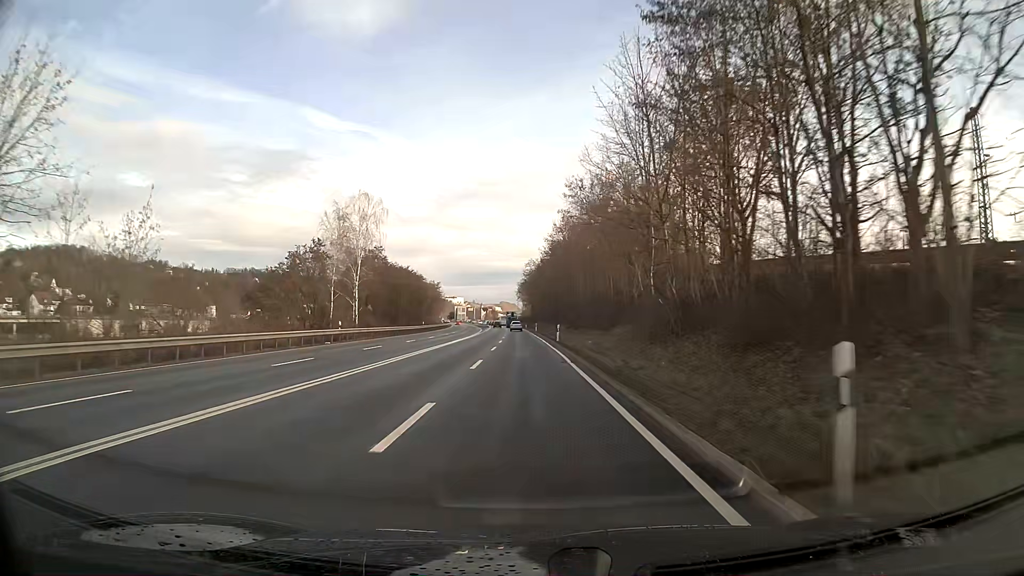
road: primary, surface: asphalt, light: Day
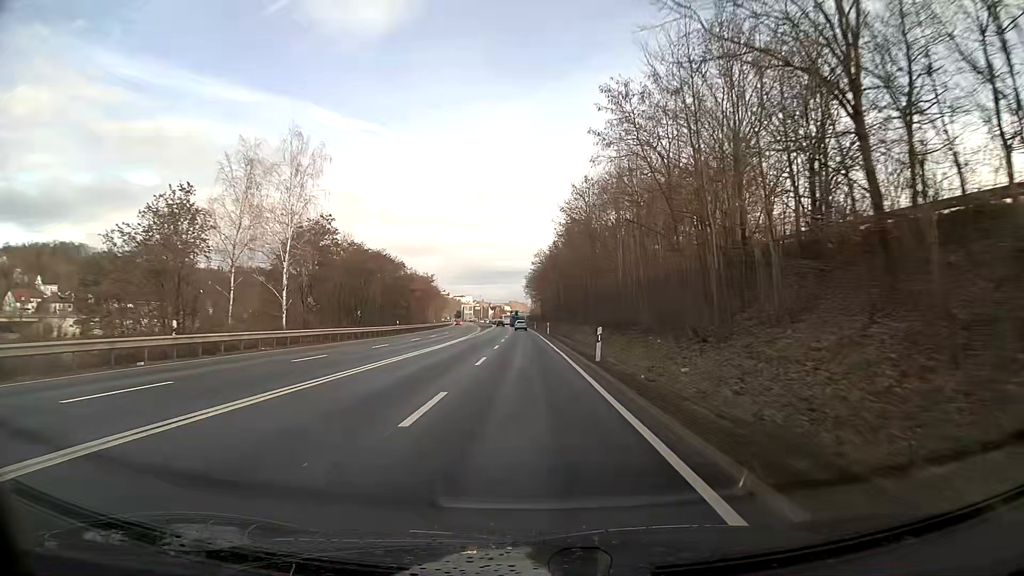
(-0.2, +22.7) m; -1°
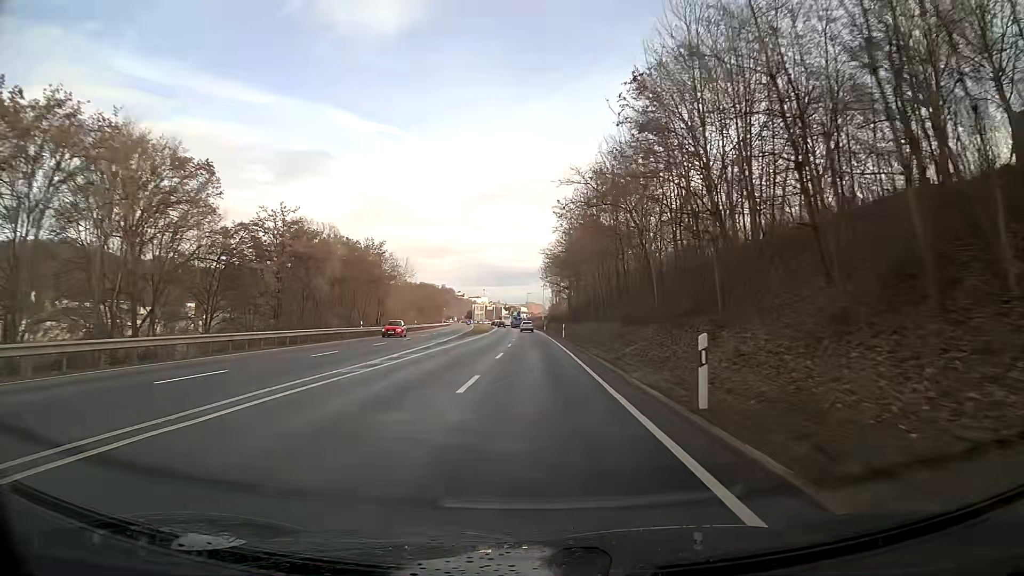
(-0.6, +56.7) m; -1°
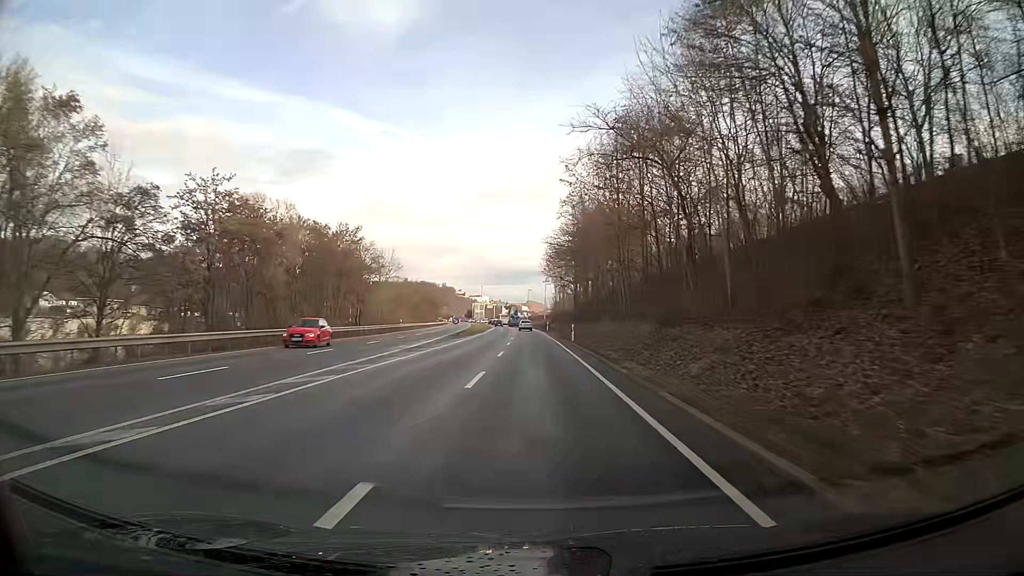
(0.0, +11.4) m; 0°
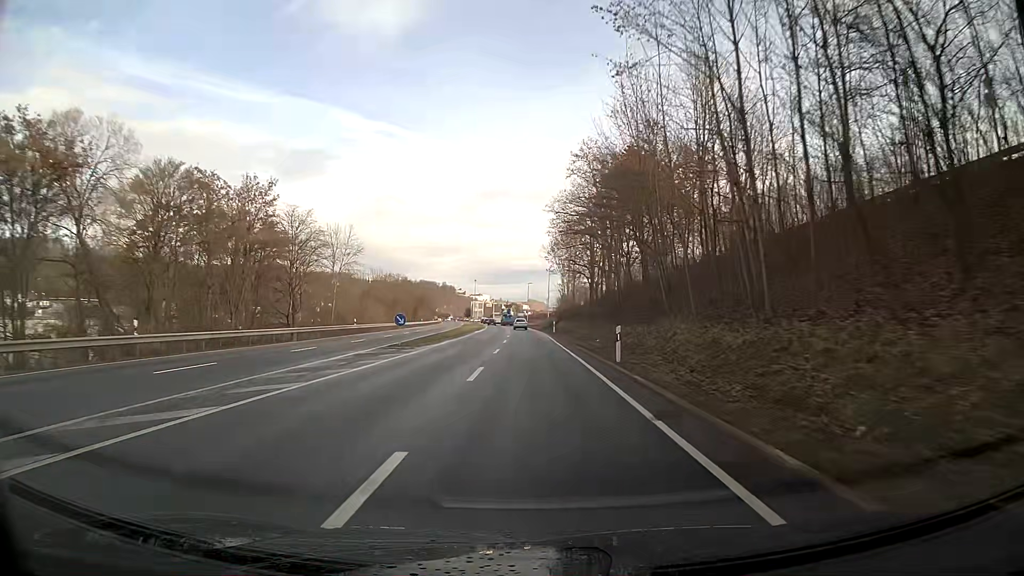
(0.0, +22.8) m; 0°
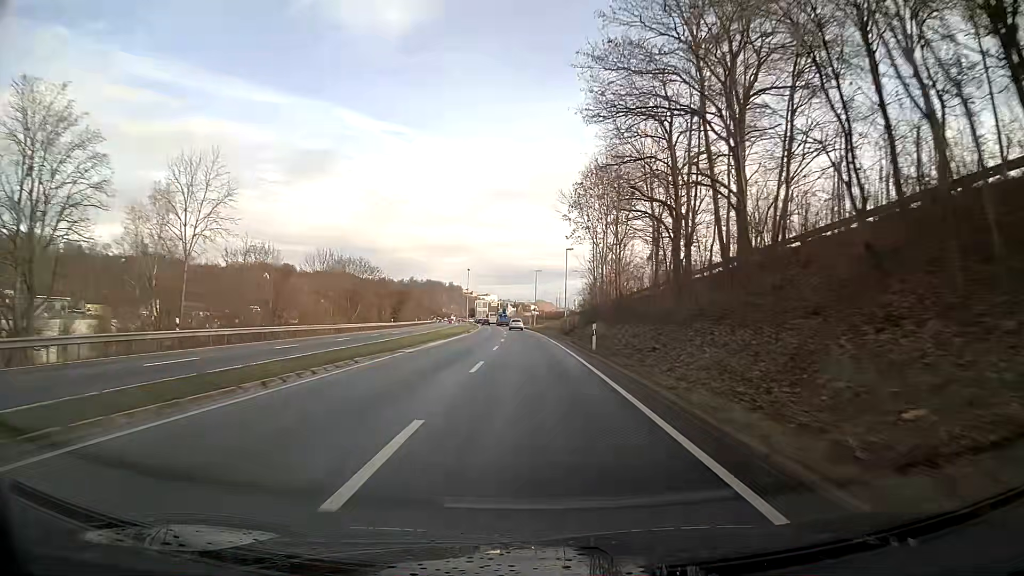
(-0.2, +34.3) m; -1°
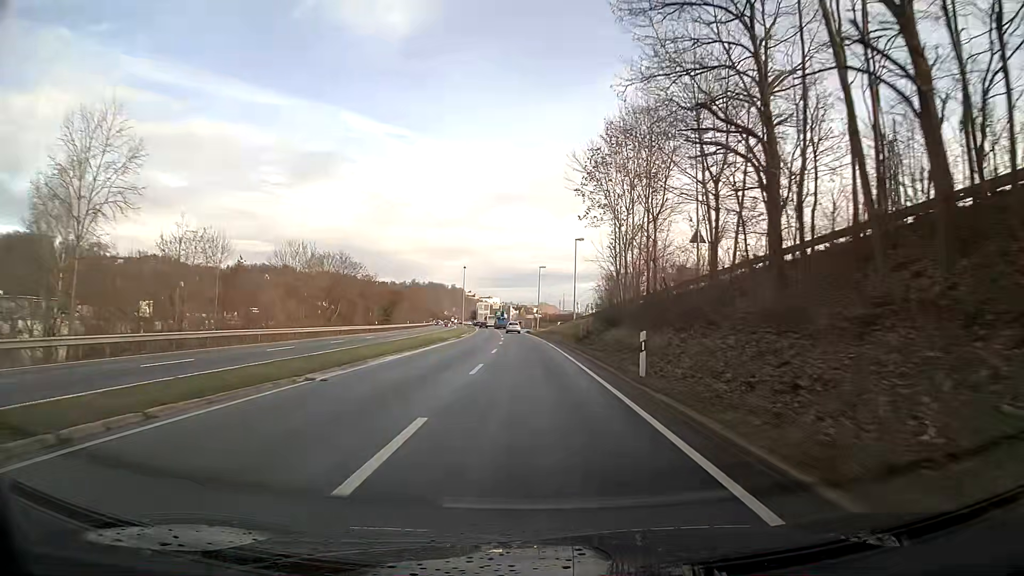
(0.0, +11.5) m; 0°
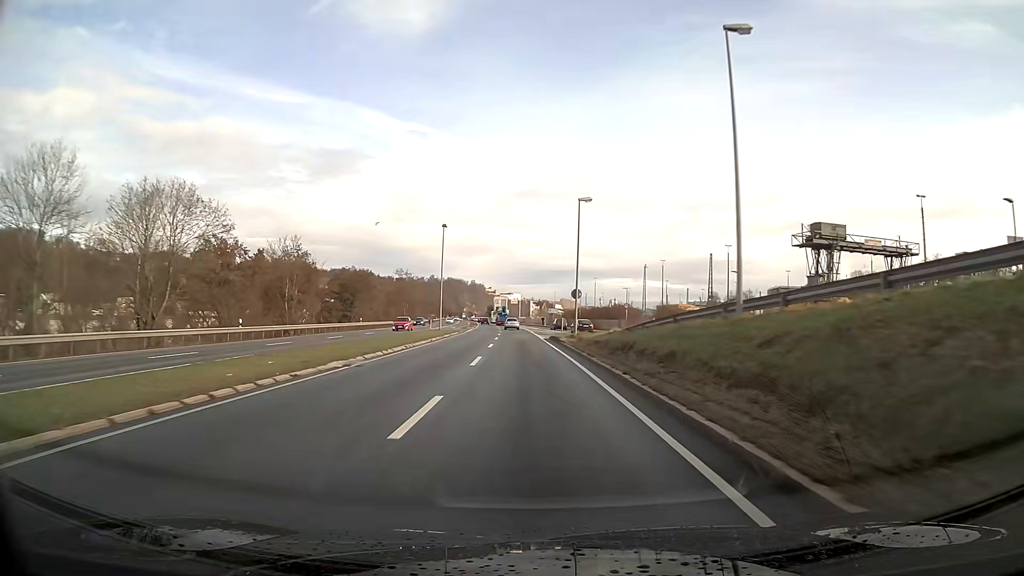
(-0.7, +45.8) m; -2°
